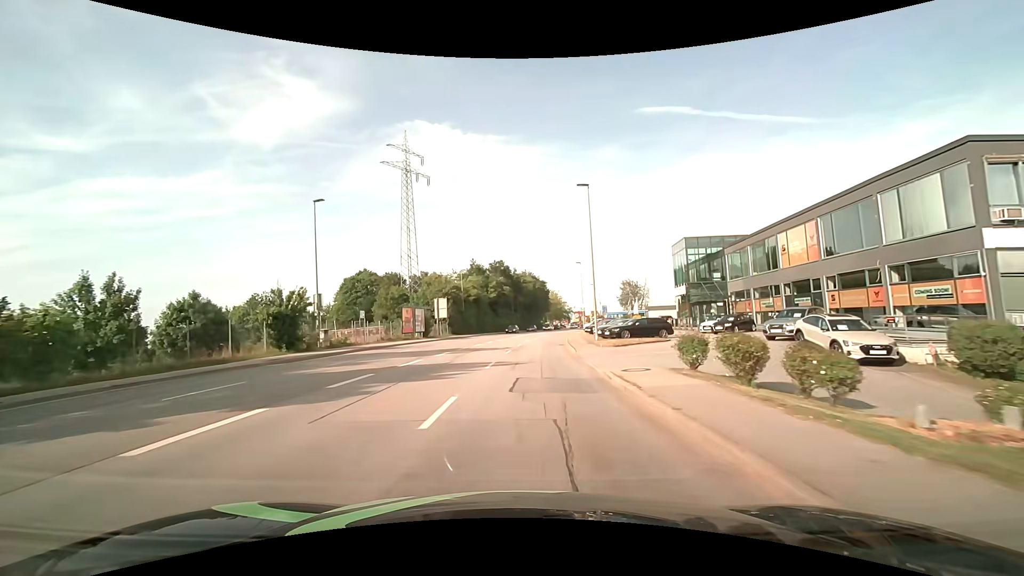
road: tertiary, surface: asphalt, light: Day
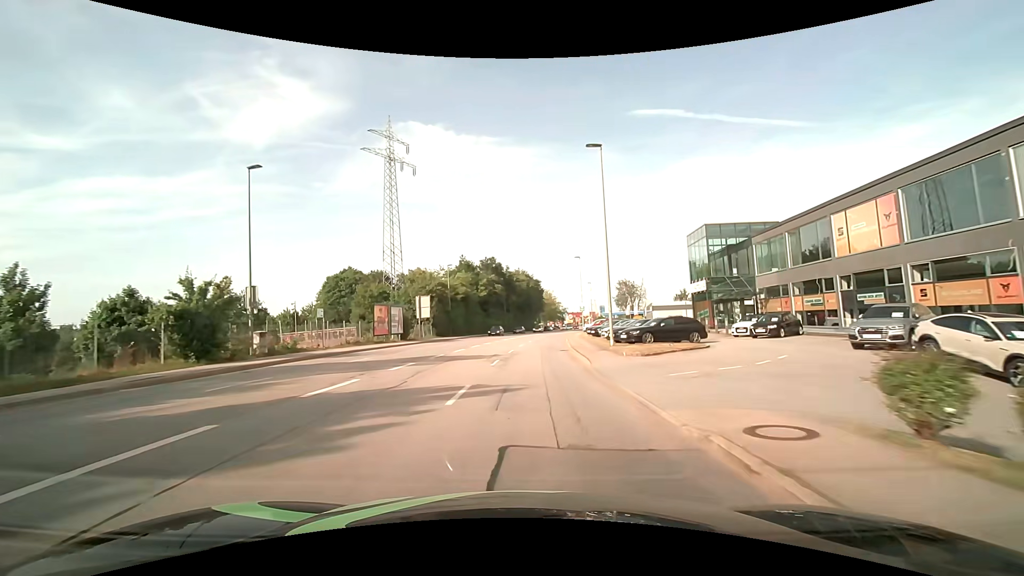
(0.0, +7.4) m; 0°
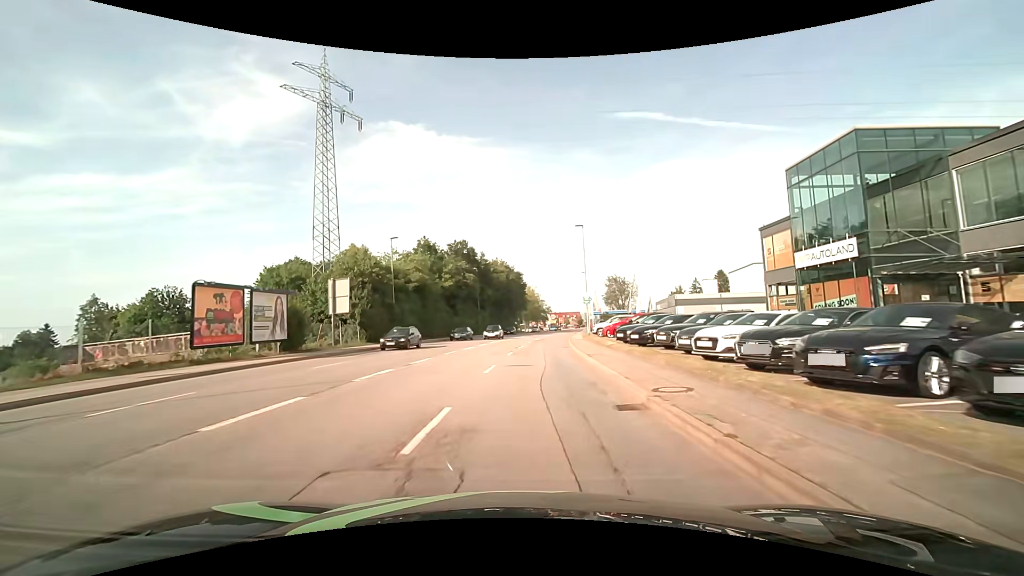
(+0.6, +21.5) m; +3°
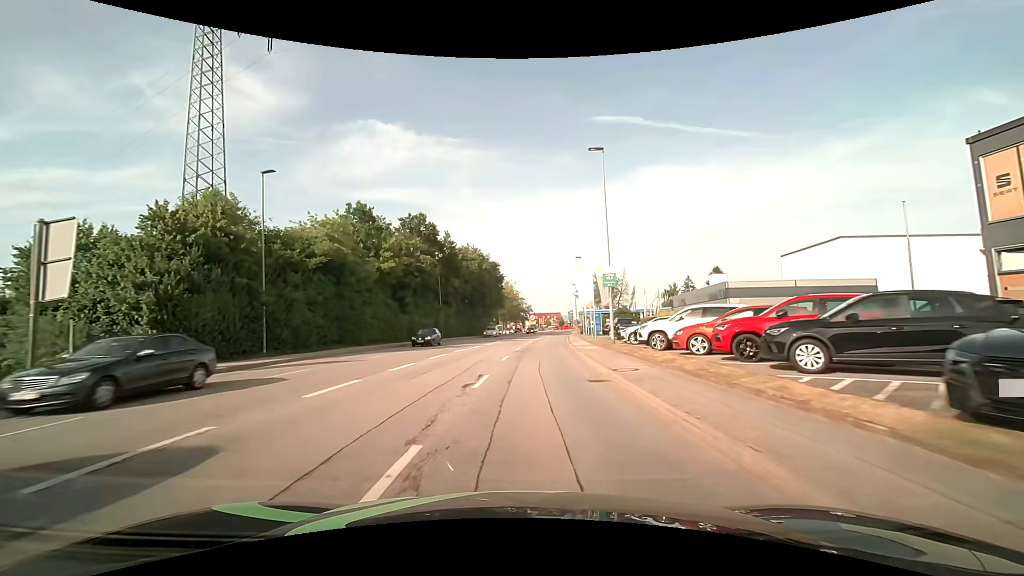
(+0.5, +20.7) m; +3°
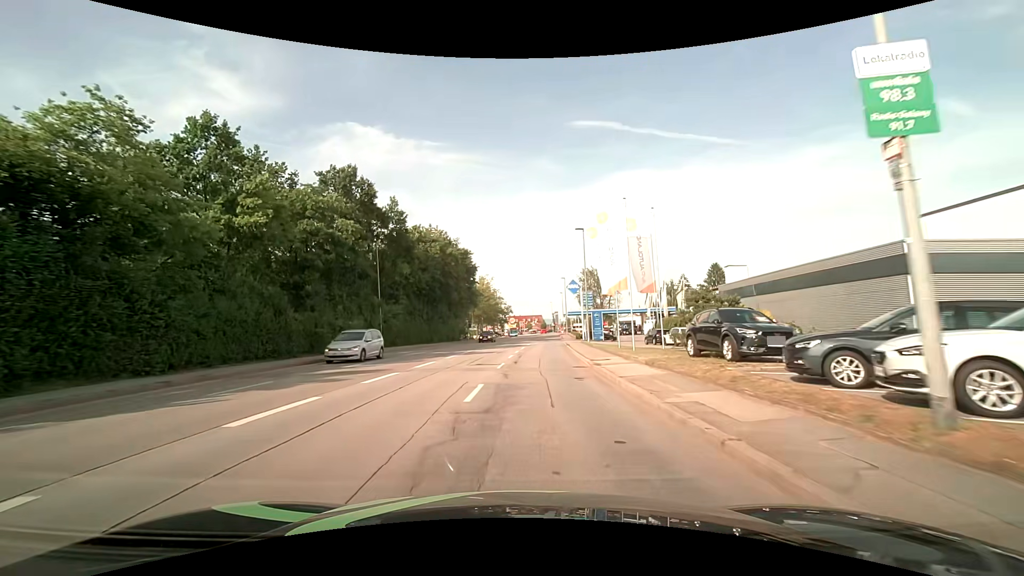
(+0.3, +20.5) m; +2°
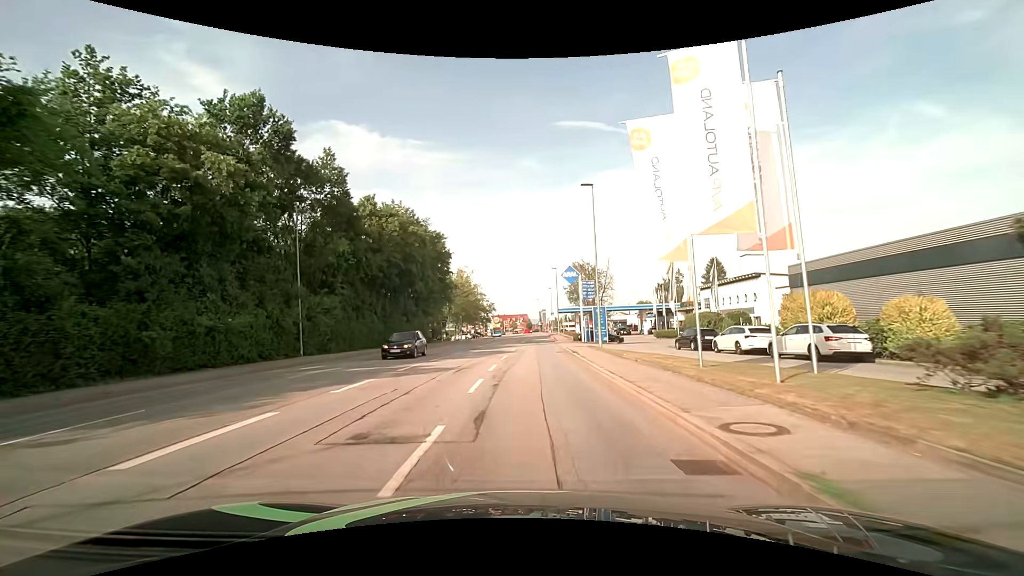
(+0.2, +13.8) m; +2°
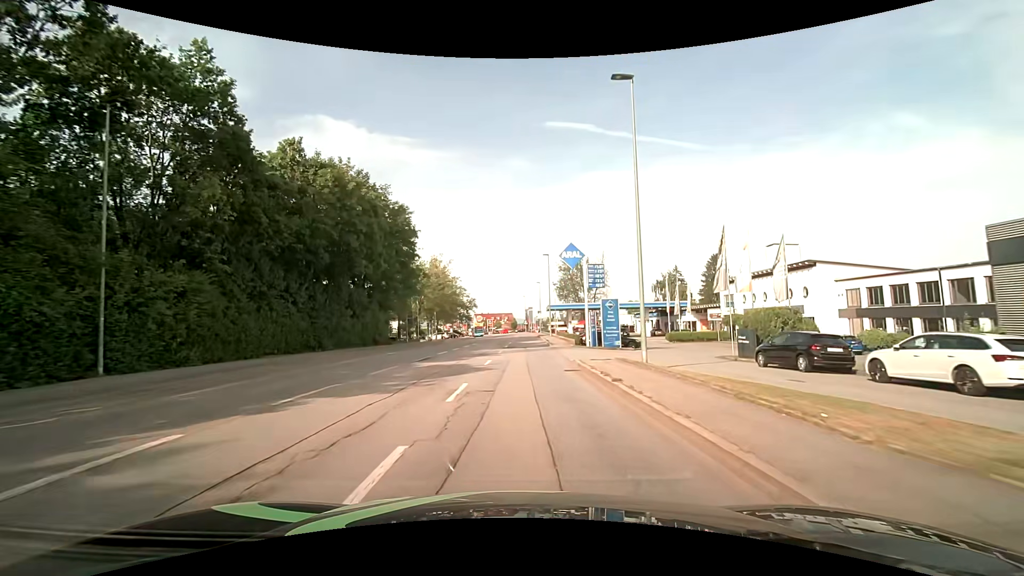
(+0.2, +13.8) m; +2°
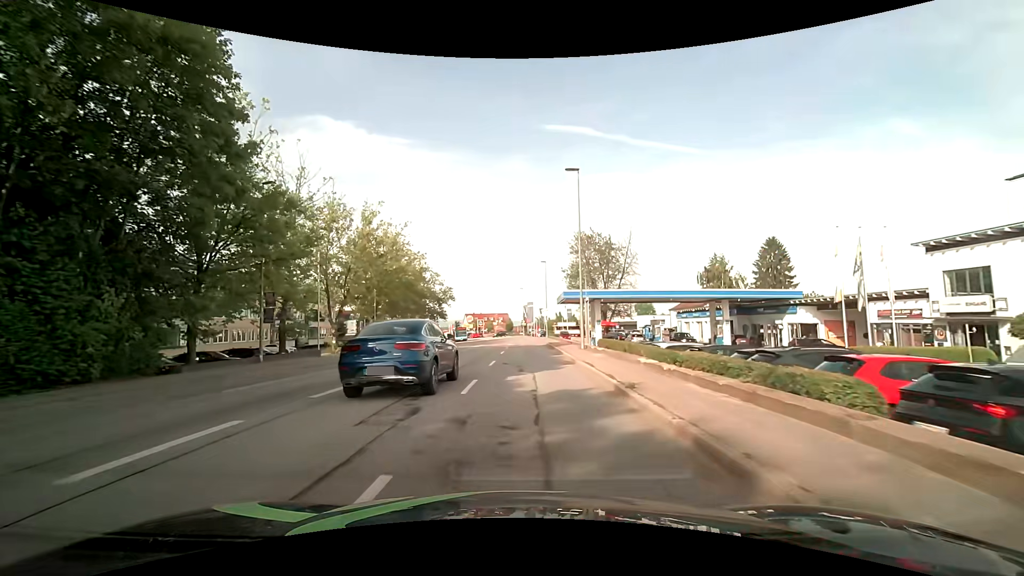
(+0.2, +34.2) m; 0°
(0, +10) (0, +20) (0, +30) (0, +40) (0, +50) (0, +60) (0, +70) (0, +80) (-1, +90) (-2, +100) m
